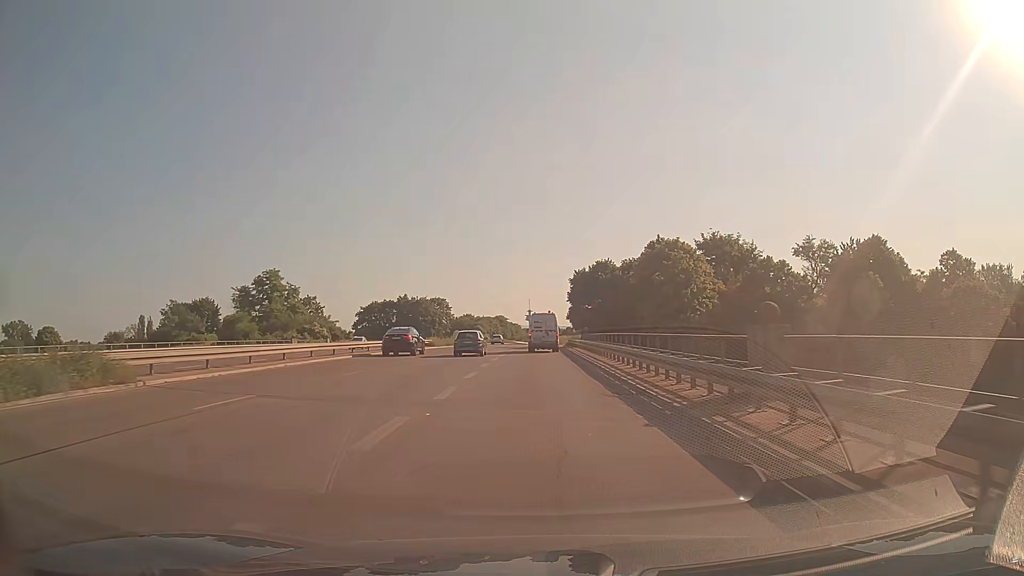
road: trunk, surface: asphalt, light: Day
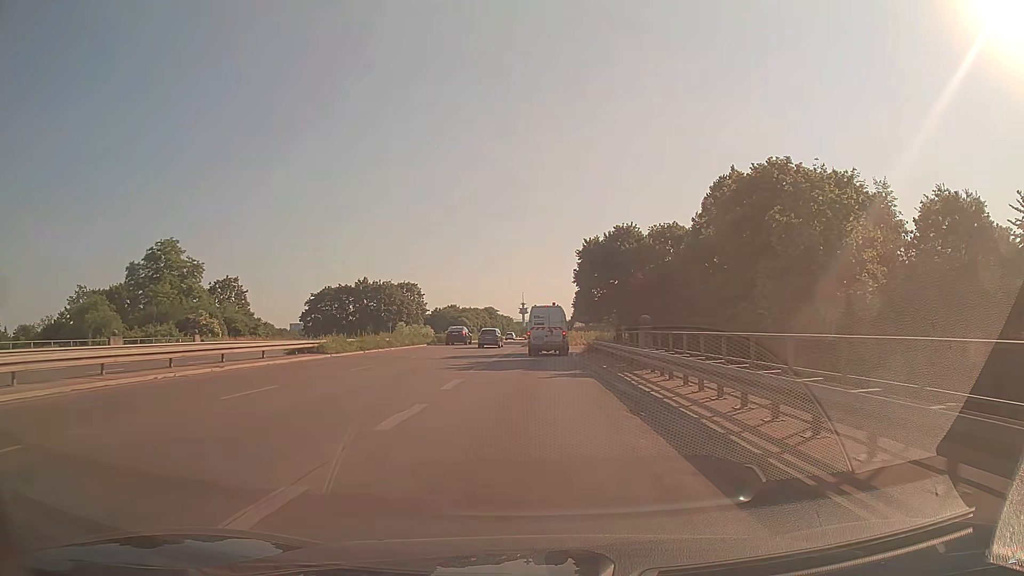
(0.0, +34.5) m; 0°
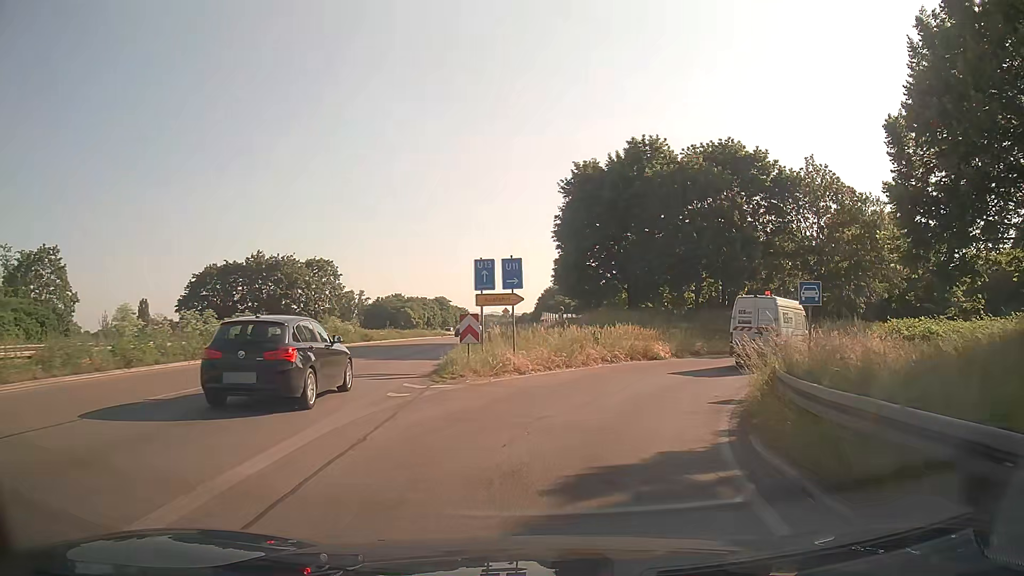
(+0.6, +36.5) m; +4°
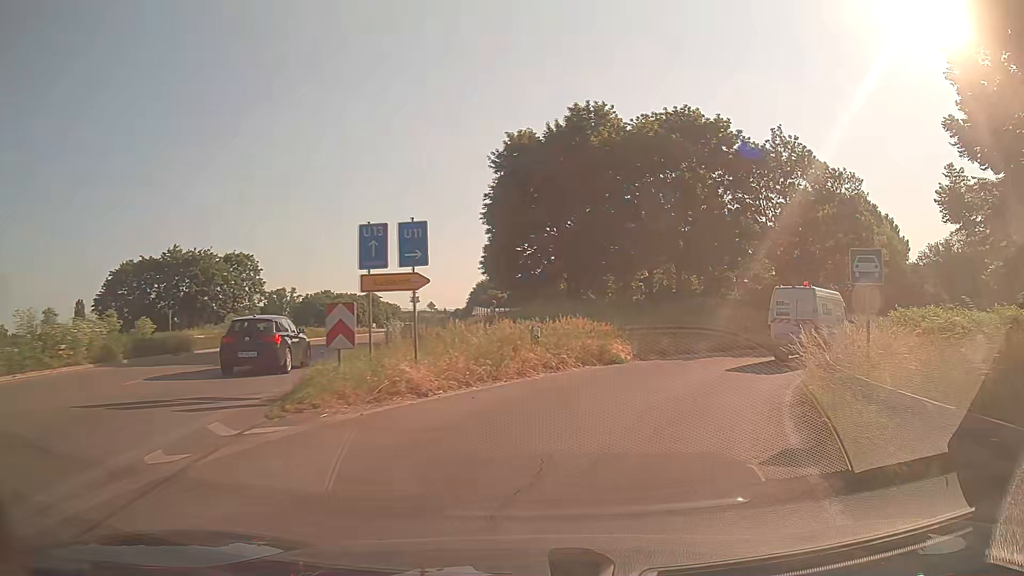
(+0.3, +6.3) m; +6°
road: trunk_link
(+1, +10) (+5, +19) (+12, +27) (+20, +32) (+30, +34) (+40, +34) (+50, +32) (+59, +30) (+69, +27) (+78, +24) m
